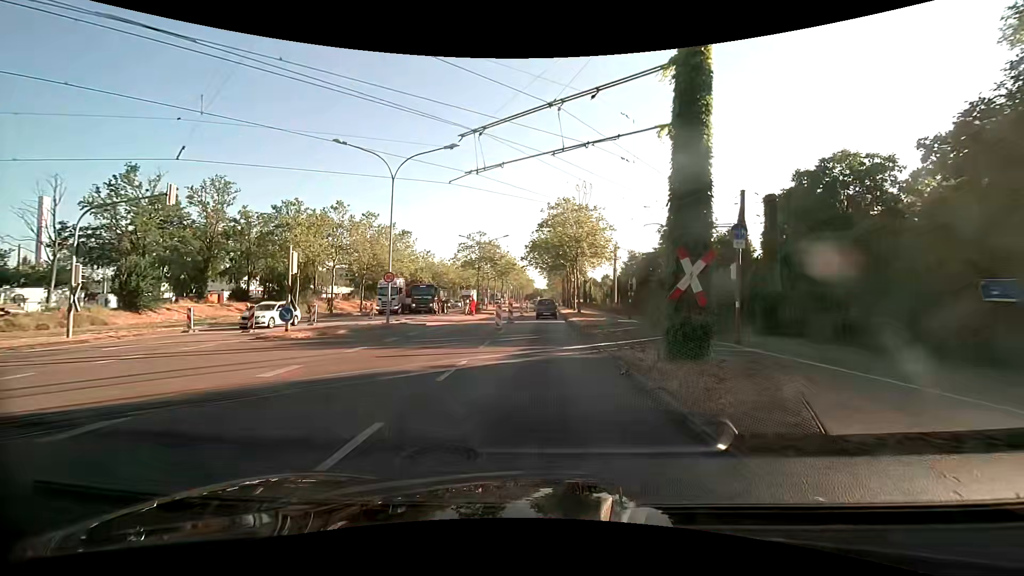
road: primary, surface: asphalt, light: Day
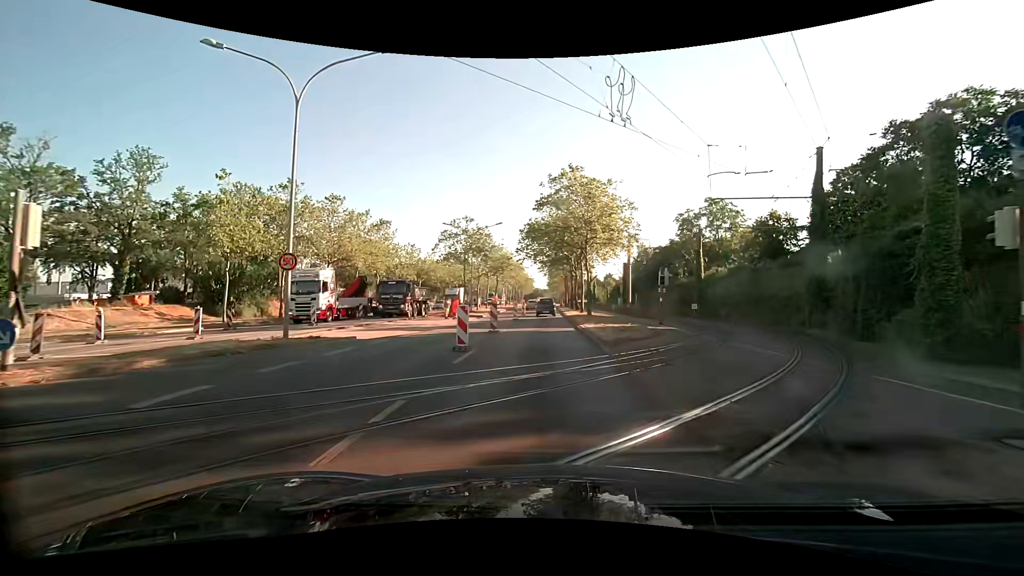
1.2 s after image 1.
(+0.1, +10.4) m; 0°
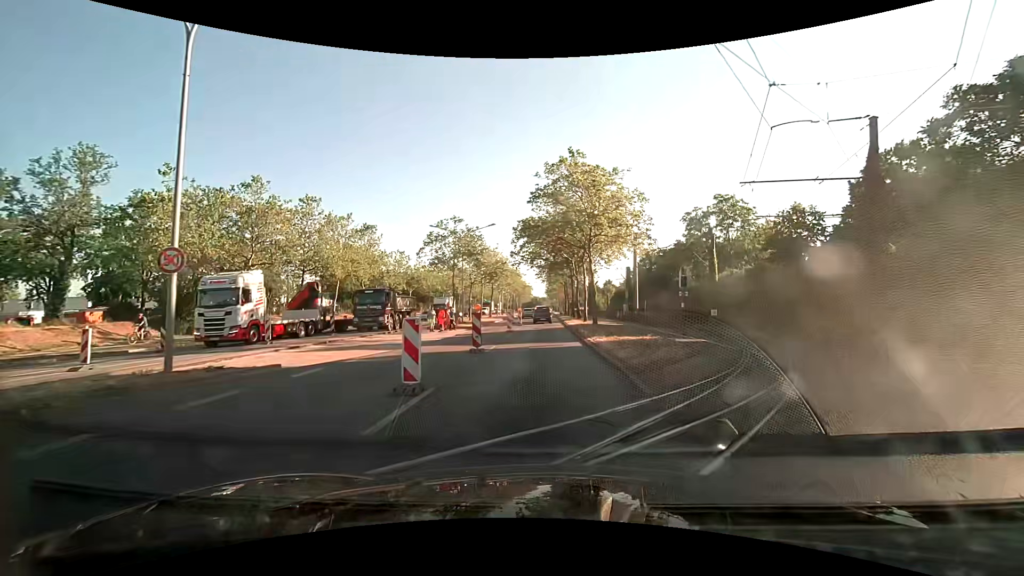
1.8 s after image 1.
(+0.1, +4.9) m; +2°
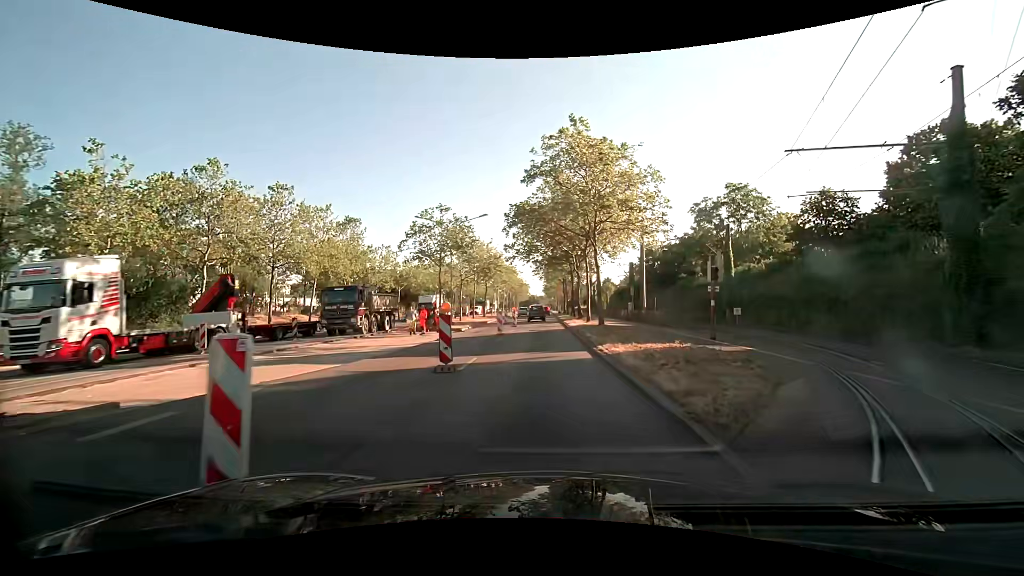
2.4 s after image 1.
(-0.1, +4.7) m; 0°
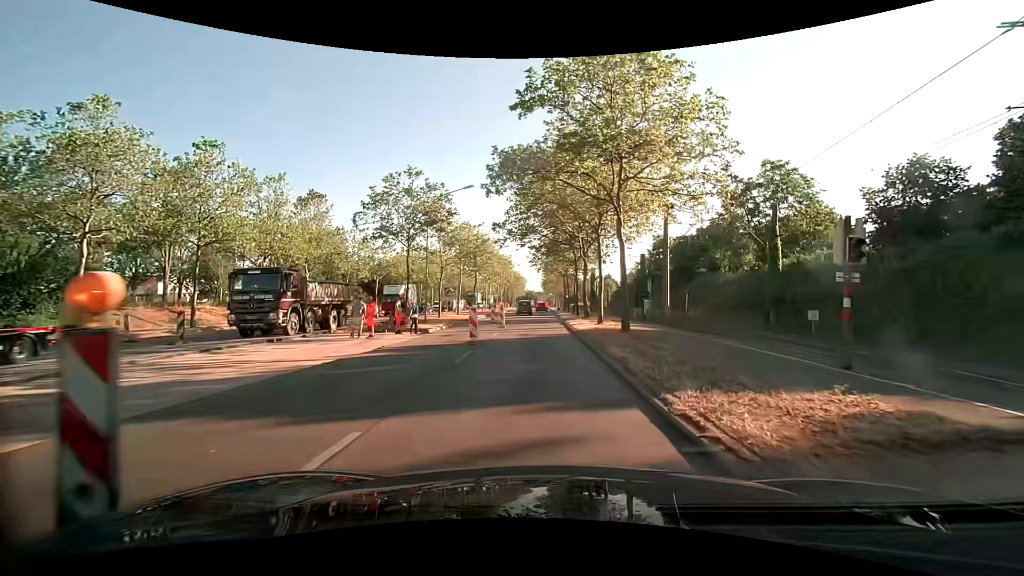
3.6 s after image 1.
(-0.1, +8.8) m; -1°
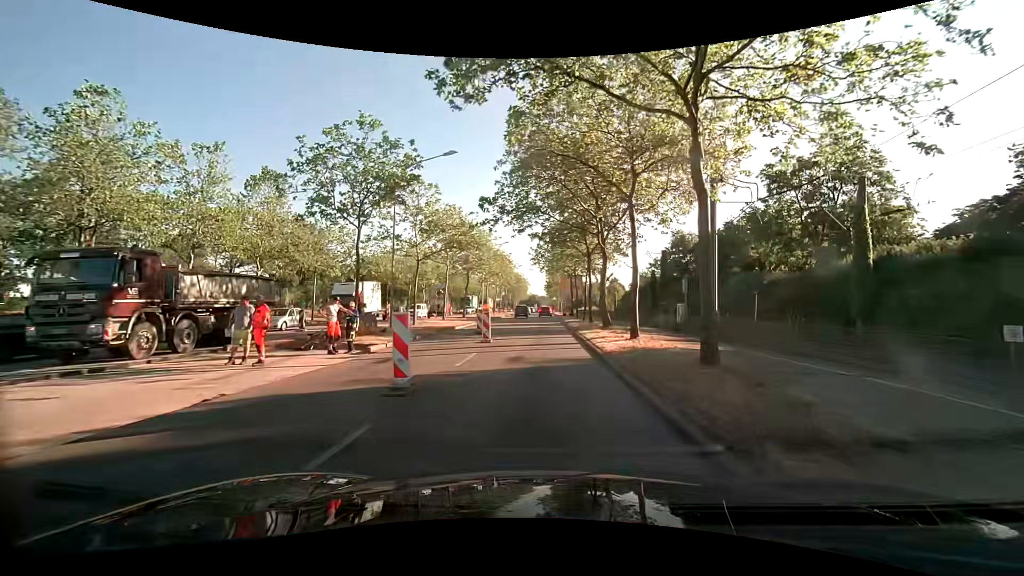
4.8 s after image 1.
(0.0, +9.0) m; 0°
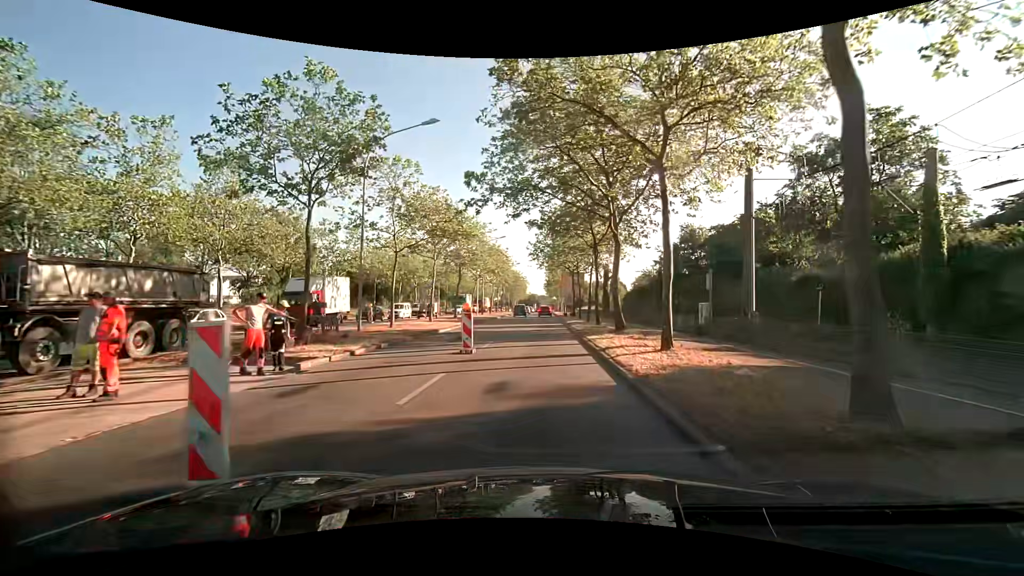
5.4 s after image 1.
(0.0, +4.6) m; +1°
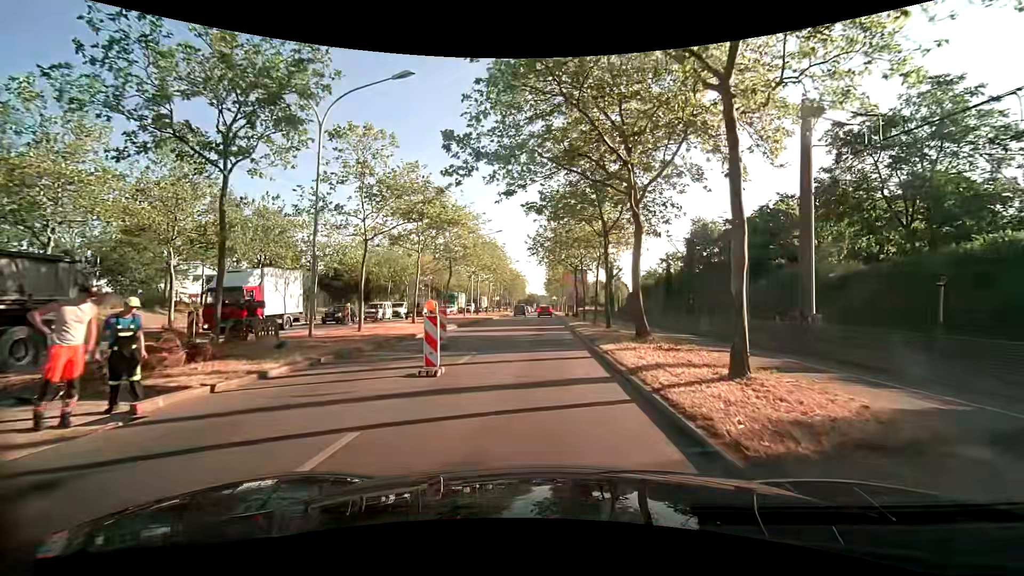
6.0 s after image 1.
(-0.1, +4.7) m; 0°
